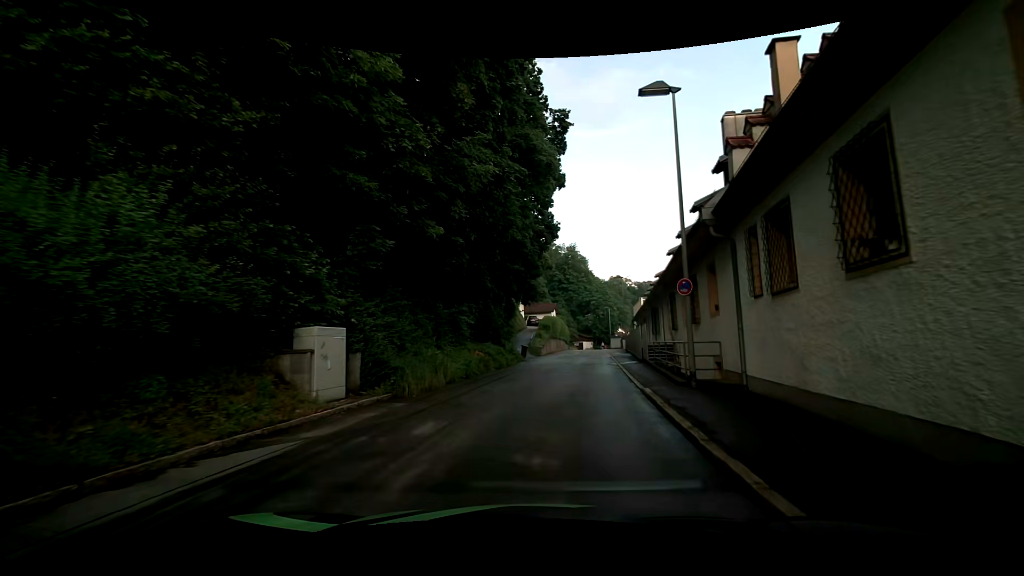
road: residential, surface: asphalt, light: Day
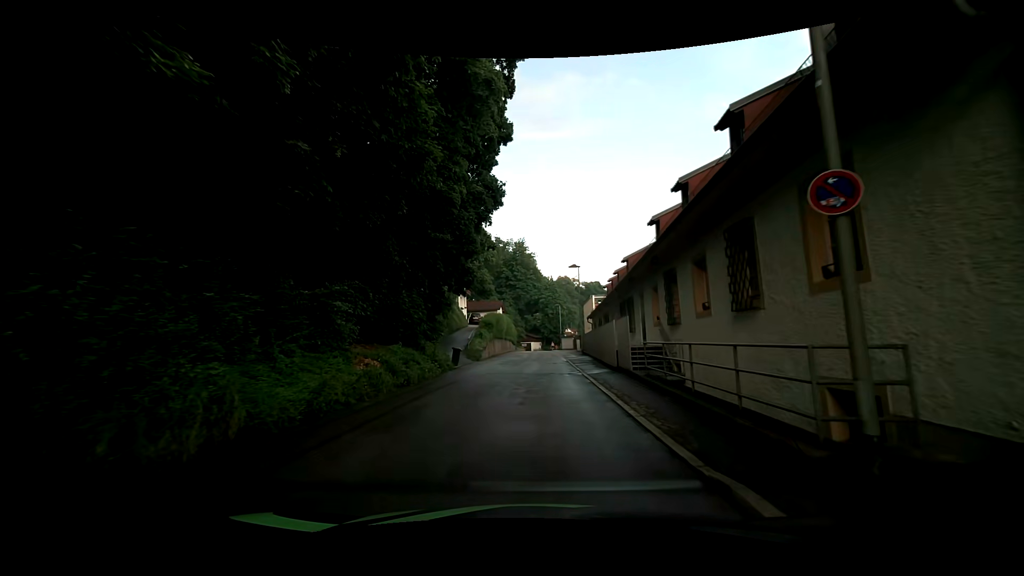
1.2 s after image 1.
(+0.7, +8.6) m; +7°
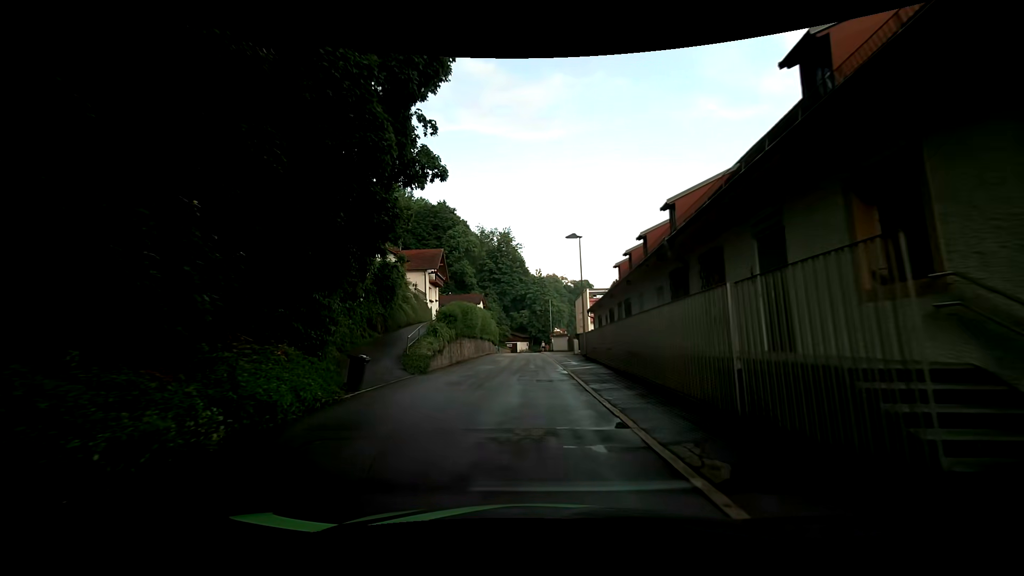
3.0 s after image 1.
(+0.4, +13.2) m; +2°
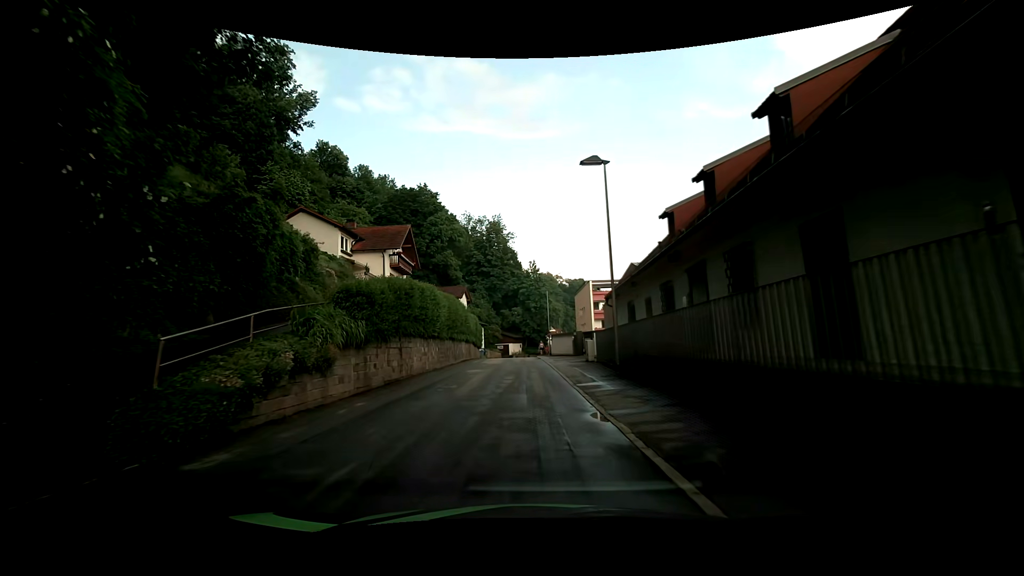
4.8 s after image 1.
(+0.2, +13.8) m; +2°
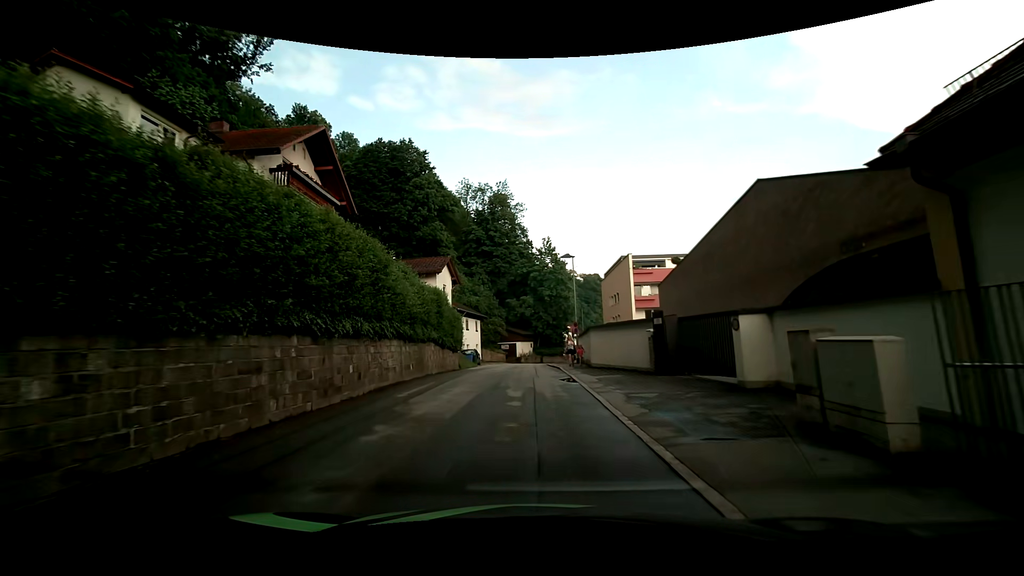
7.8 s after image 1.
(-0.6, +22.5) m; -1°
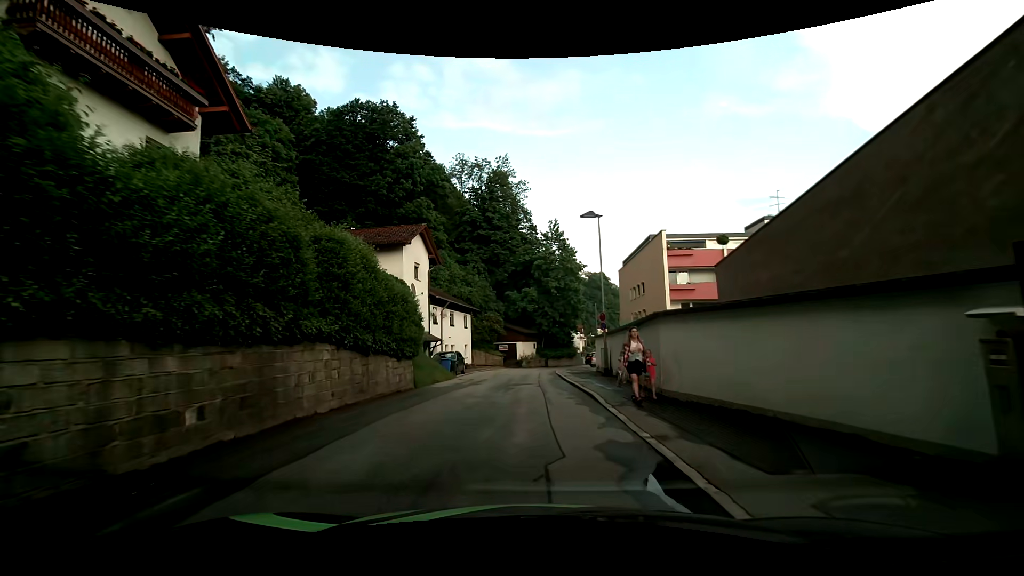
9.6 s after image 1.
(-0.3, +12.3) m; -2°
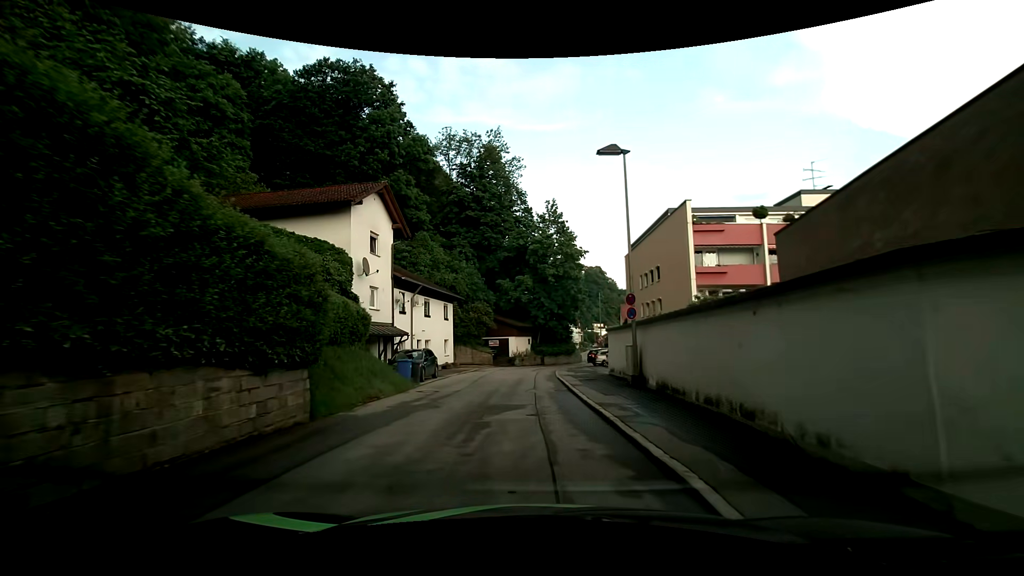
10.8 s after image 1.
(+0.1, +8.0) m; 0°
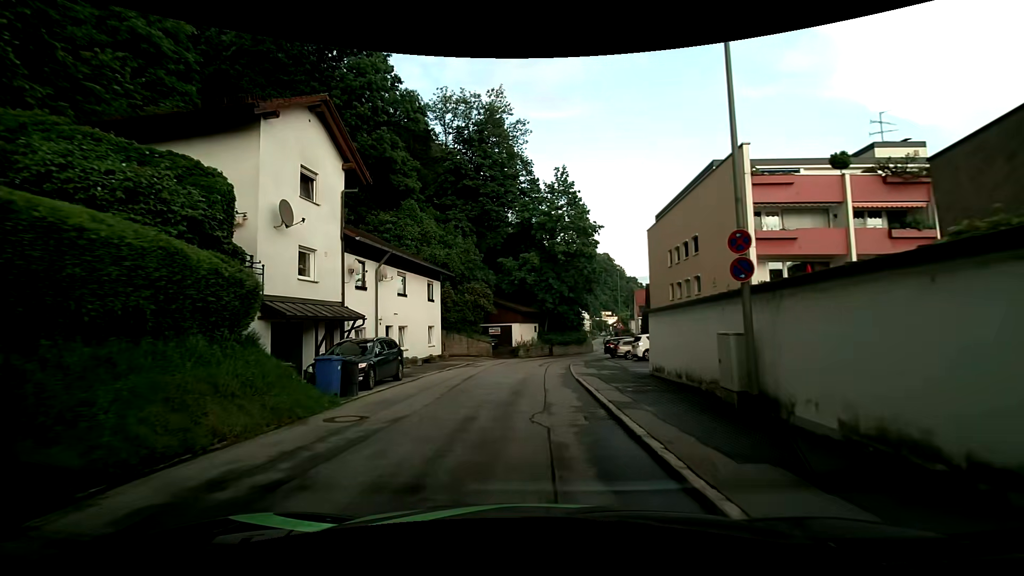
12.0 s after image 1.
(0.0, +8.0) m; -1°
